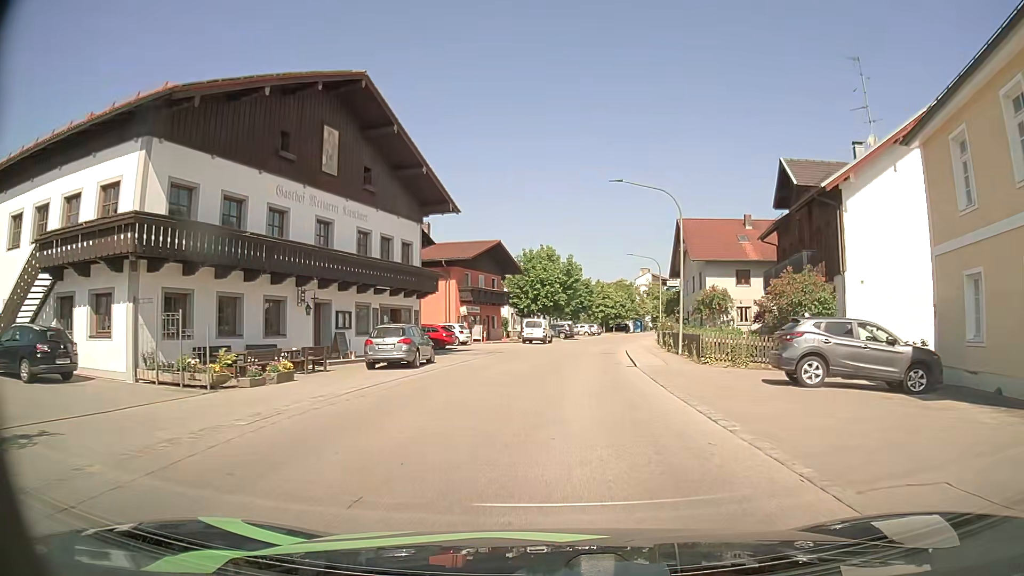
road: tertiary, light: Day
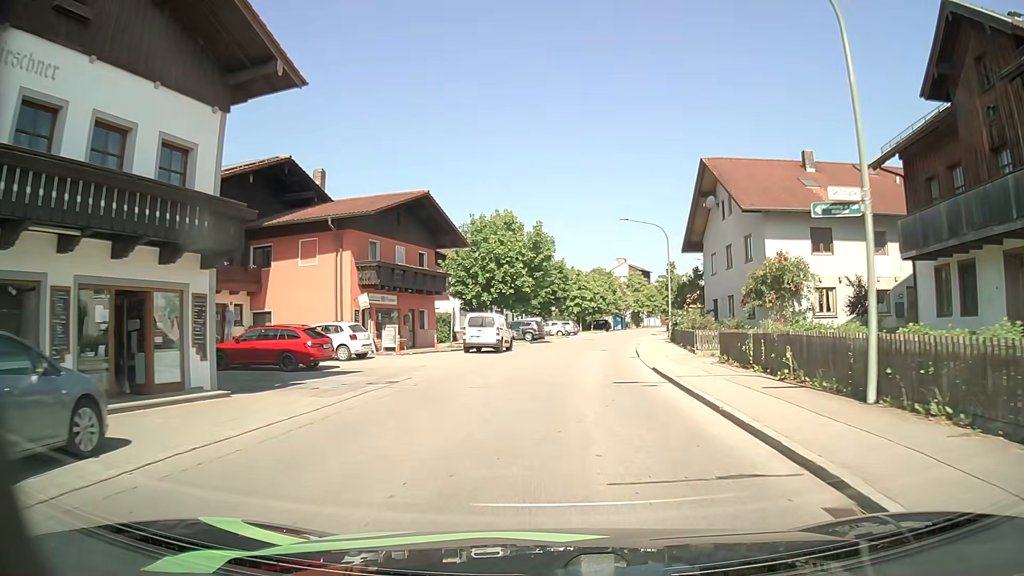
(+0.4, +19.0) m; +3°
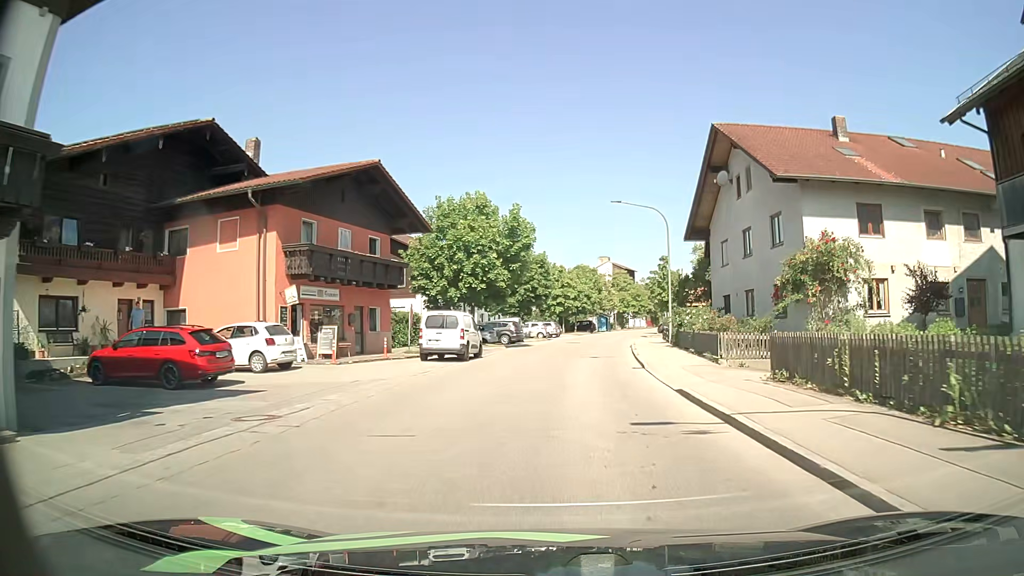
(+0.1, +6.4) m; +1°
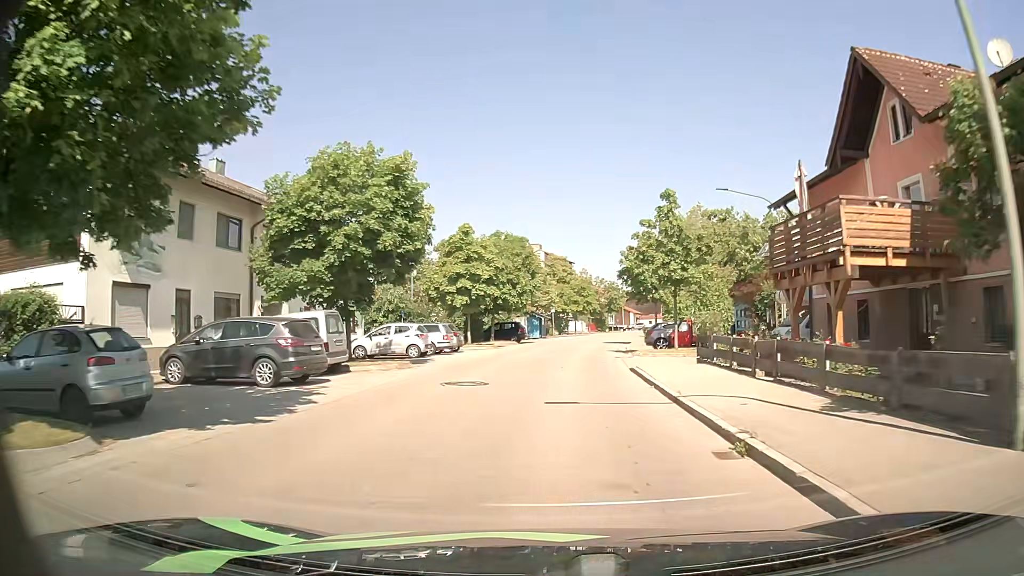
(+1.8, +31.0) m; +6°
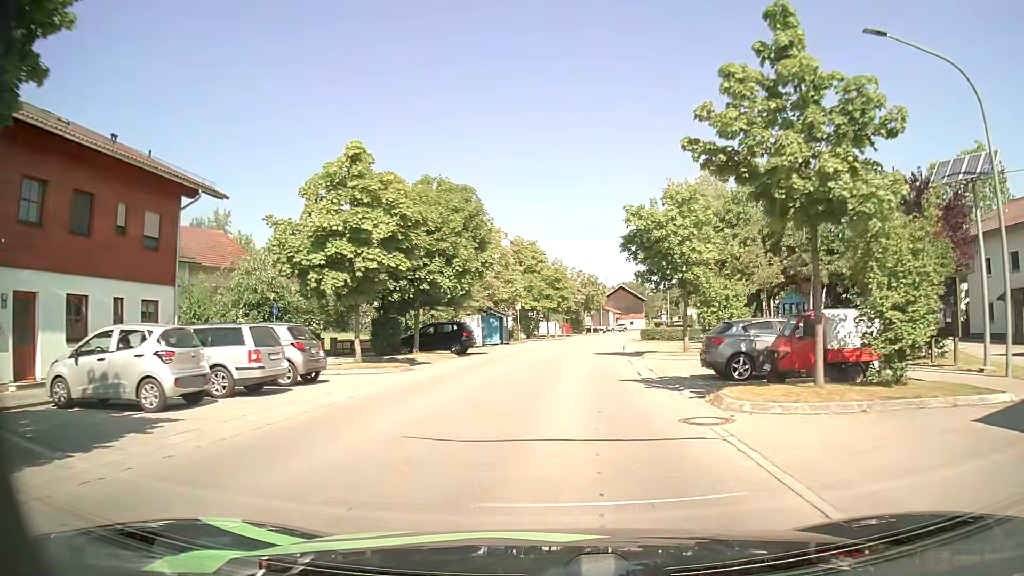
(+0.5, +18.3) m; +3°
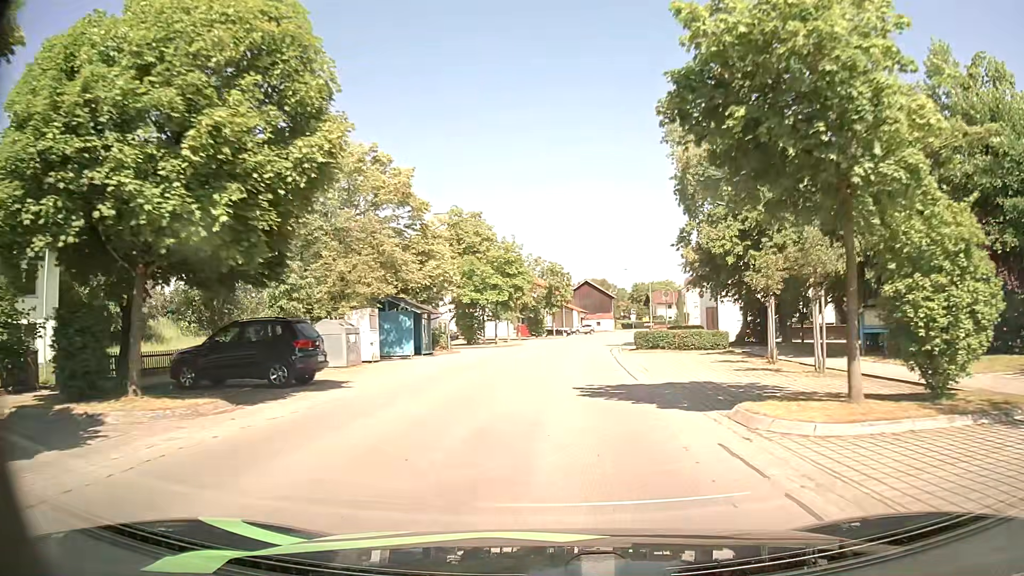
(+0.5, +18.5) m; +3°
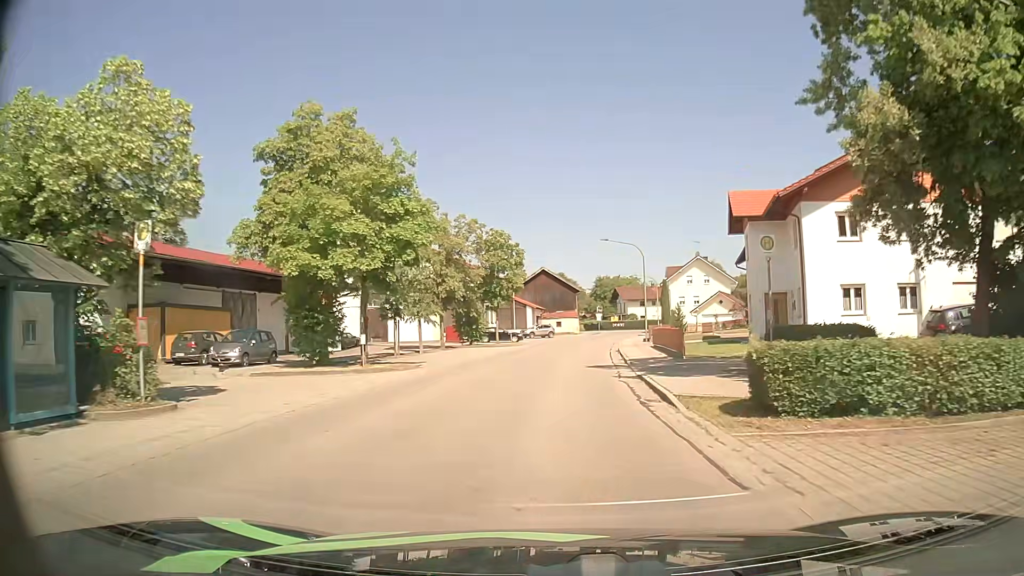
(+0.8, +25.4) m; +4°
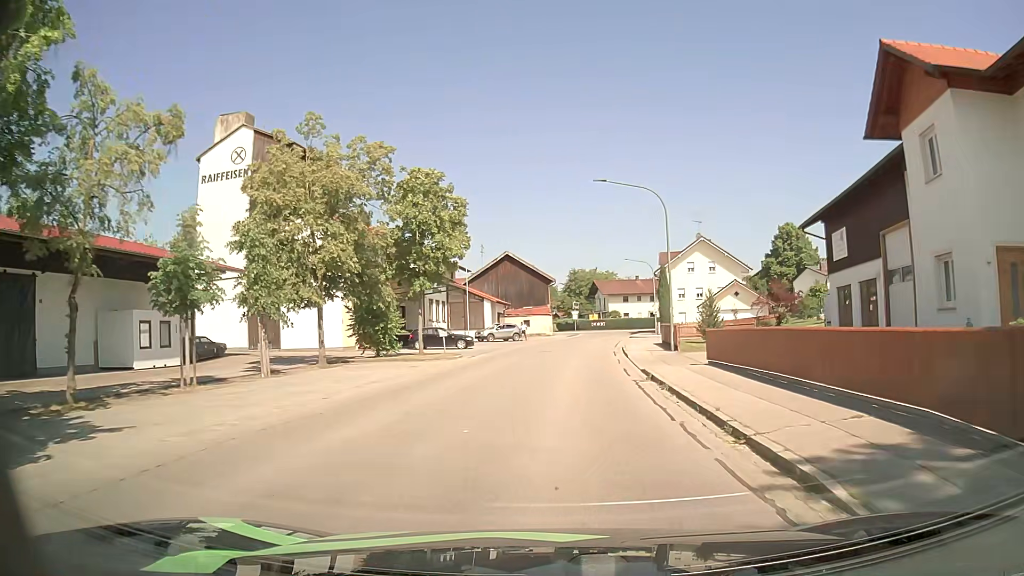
(+0.5, +19.4) m; +3°
(0, +10) (0, +20) (+1, +30) (+2, +40) (+3, +50) (+5, +60) (+6, +70) (+8, +79) (+10, +89) (+6, +98) m
